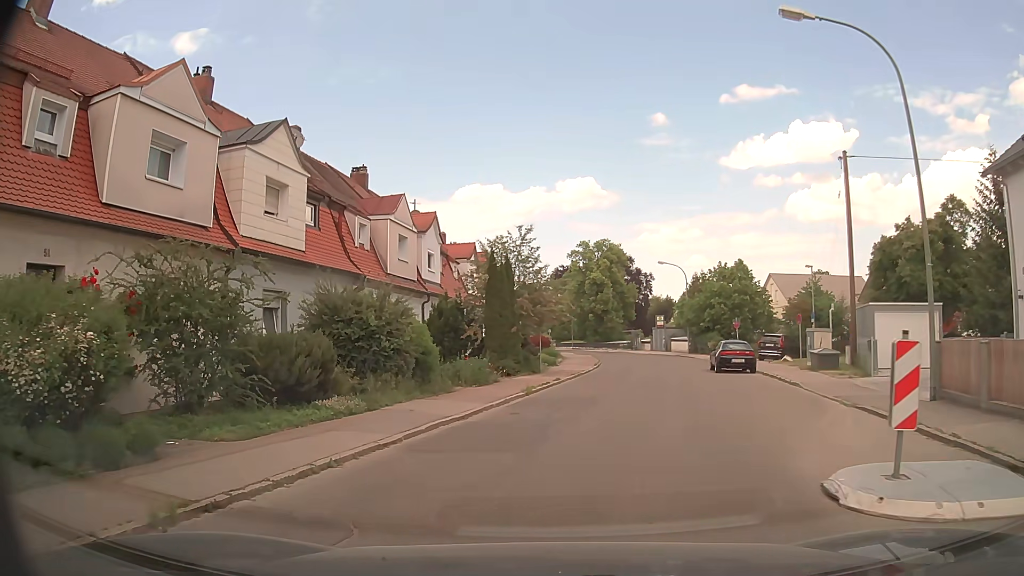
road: unclassified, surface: asphalt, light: Day
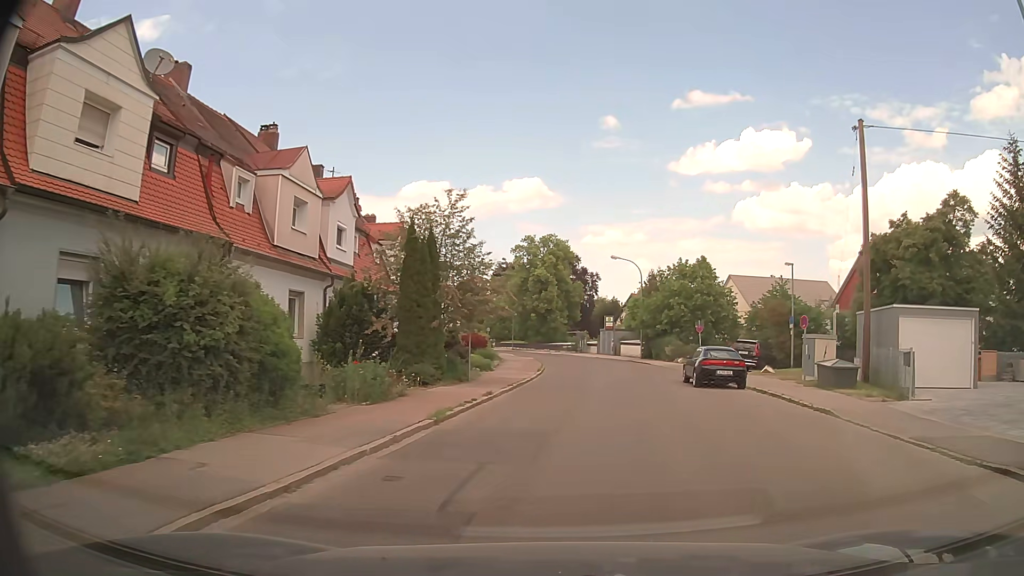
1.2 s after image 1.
(+0.2, +6.3) m; +5°
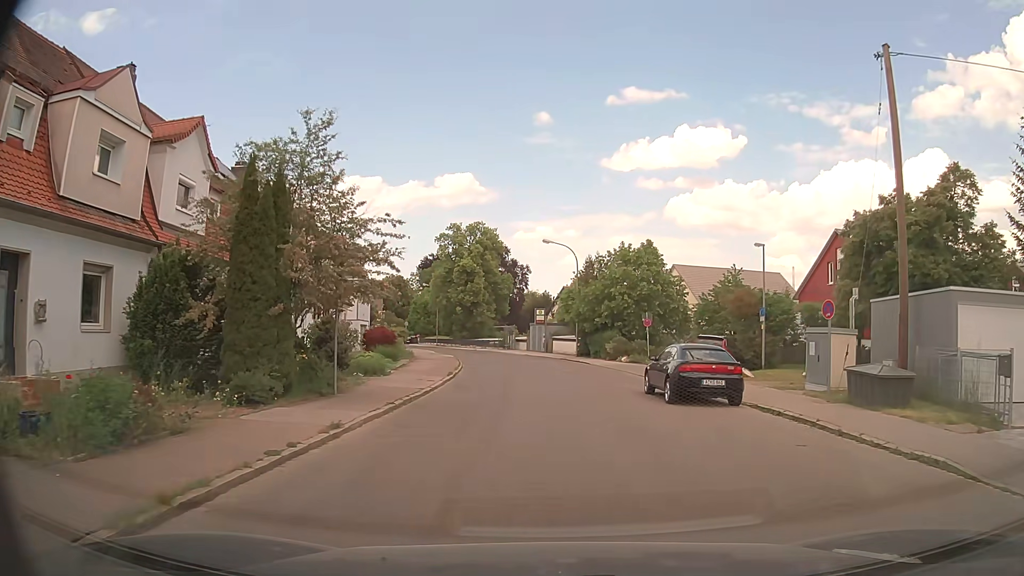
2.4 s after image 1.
(+0.5, +7.2) m; +6°
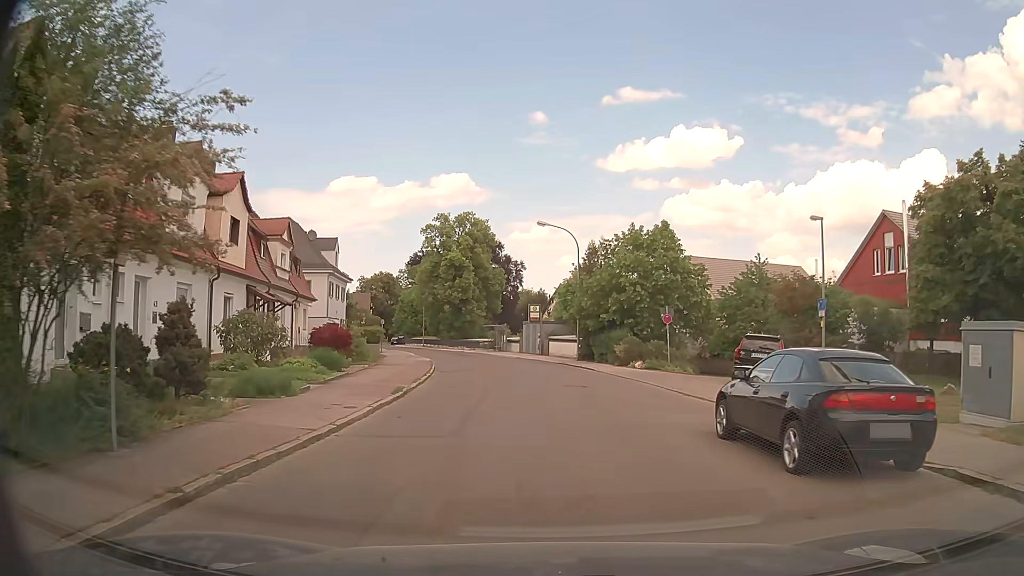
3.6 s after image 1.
(+0.1, +8.1) m; 0°
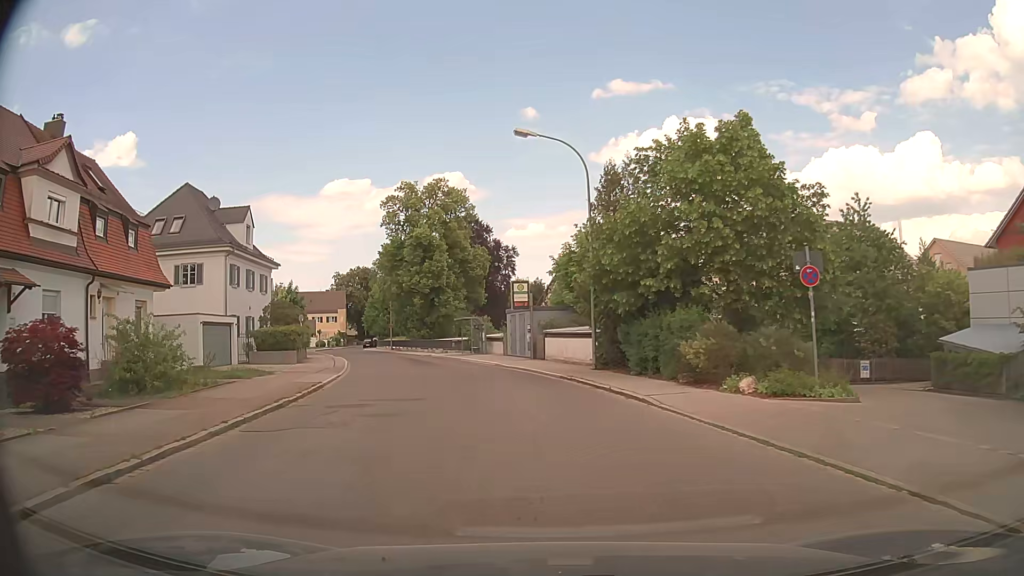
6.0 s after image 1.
(+0.4, +18.9) m; +1°
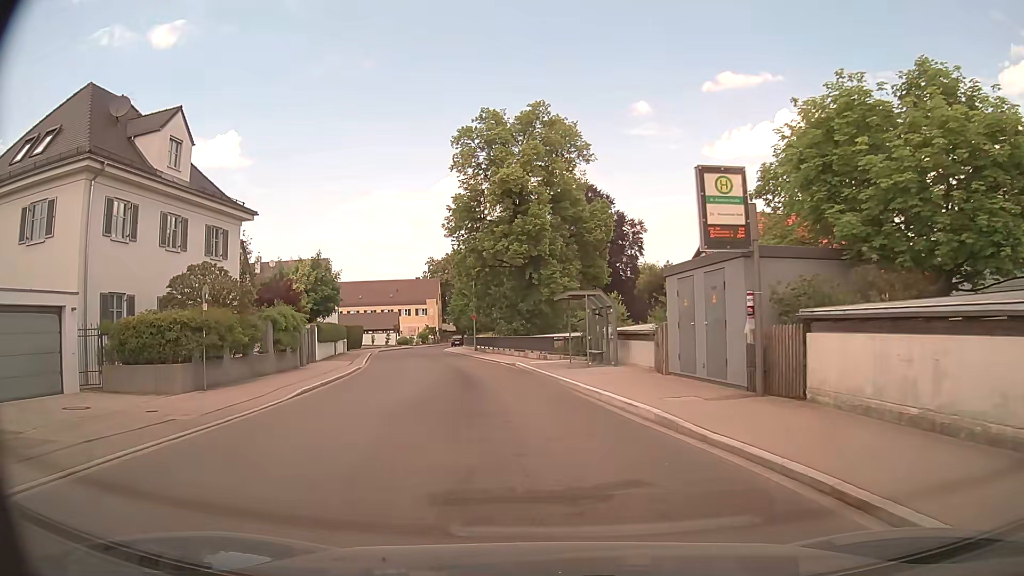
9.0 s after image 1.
(-2.3, +22.5) m; -11°
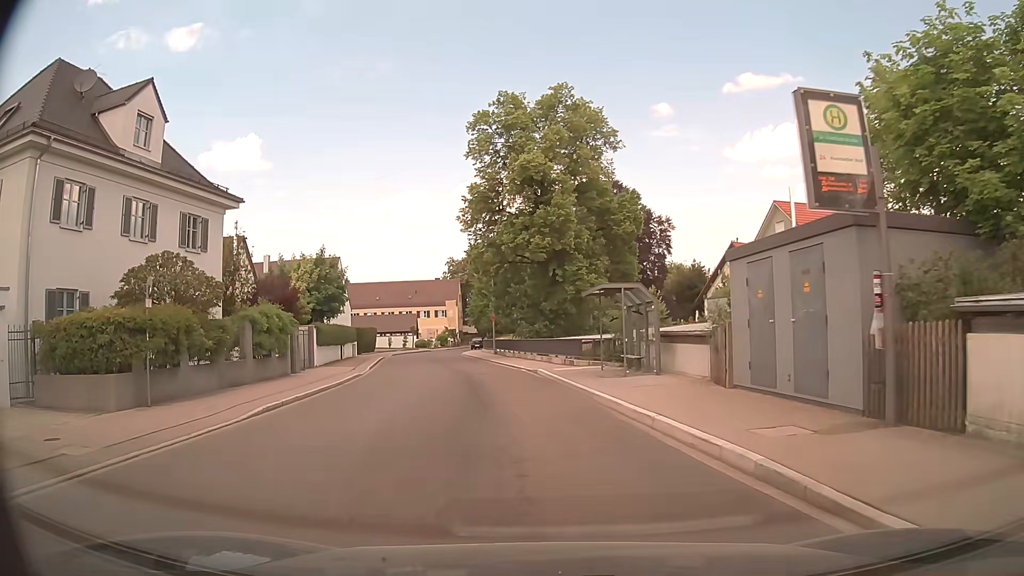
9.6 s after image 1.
(0.0, +4.0) m; -2°
